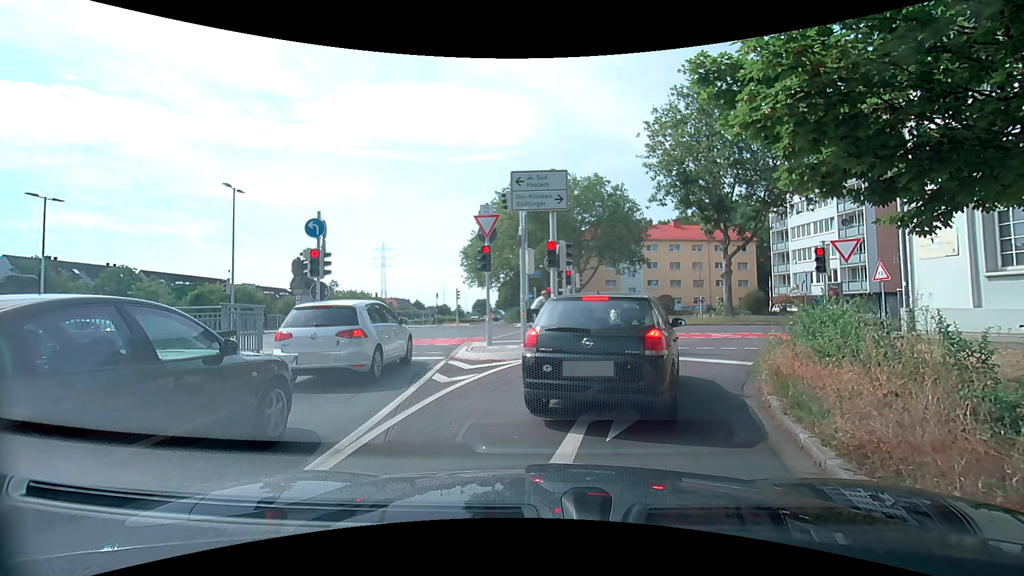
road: trunk_link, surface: asphalt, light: Day
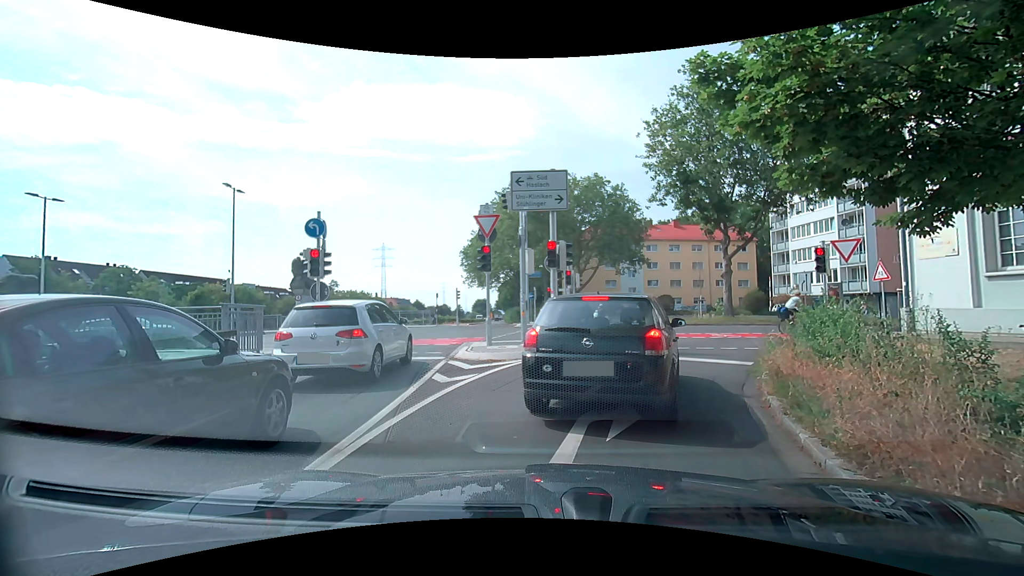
(0.0, 0.0) m; 0°
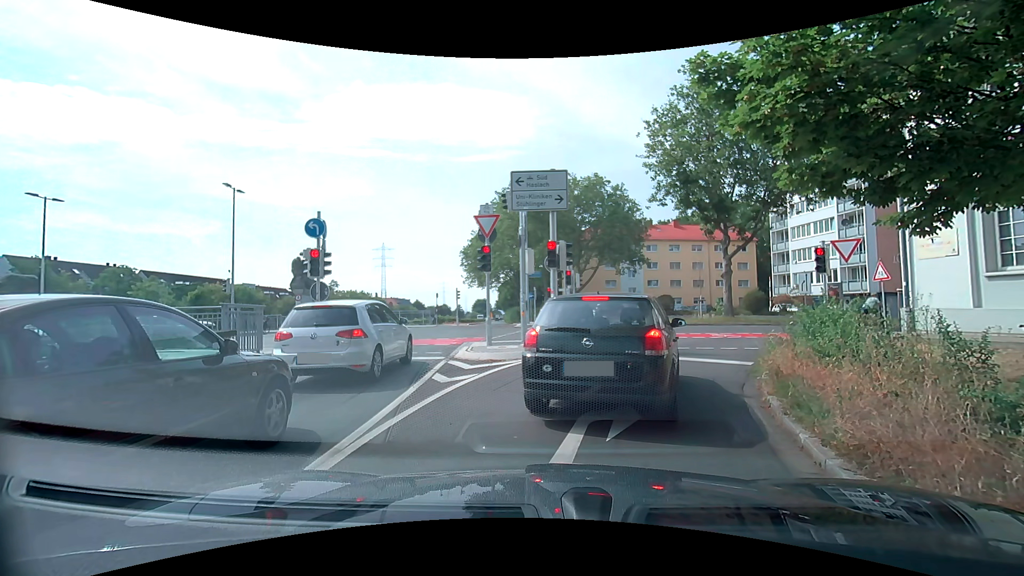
(0.0, 0.0) m; 0°
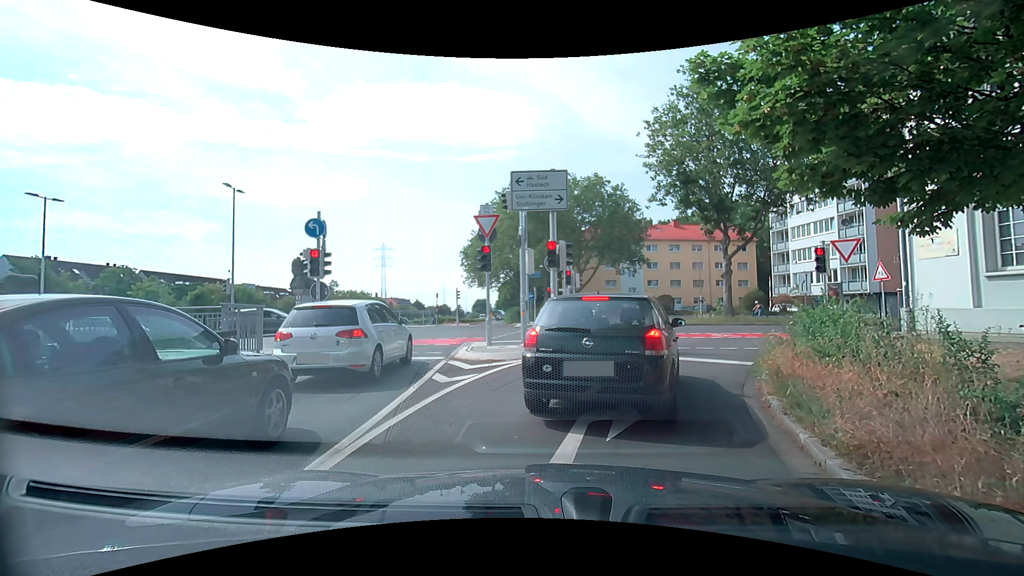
(0.0, 0.0) m; 0°
(+1, +10) (+5, +19) (+12, +26) (+21, +30) (+31, +31) (+41, +32) (+51, +34) (+61, +35) (+70, +36) (+80, +38) m
